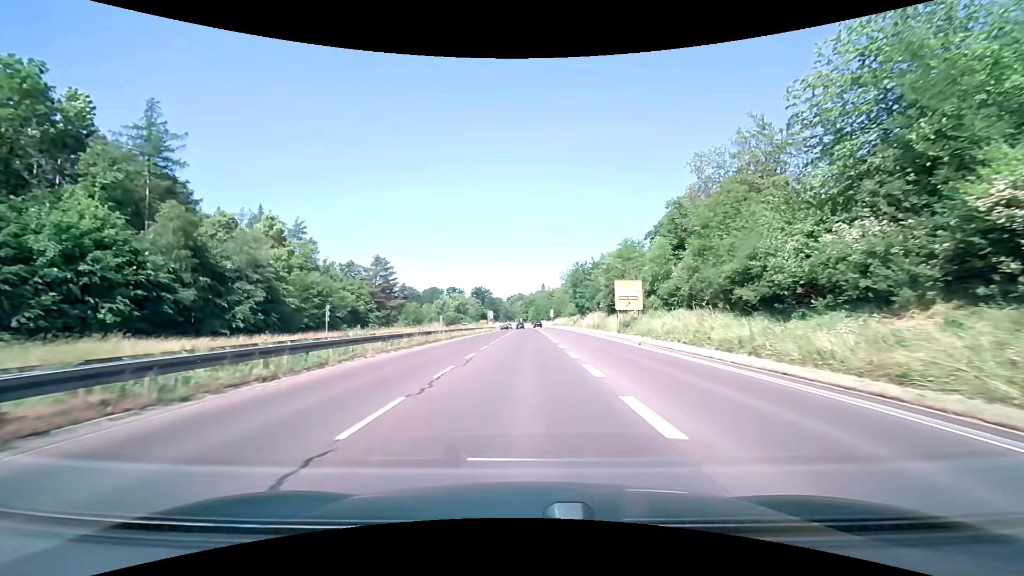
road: trunk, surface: asphalt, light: Day
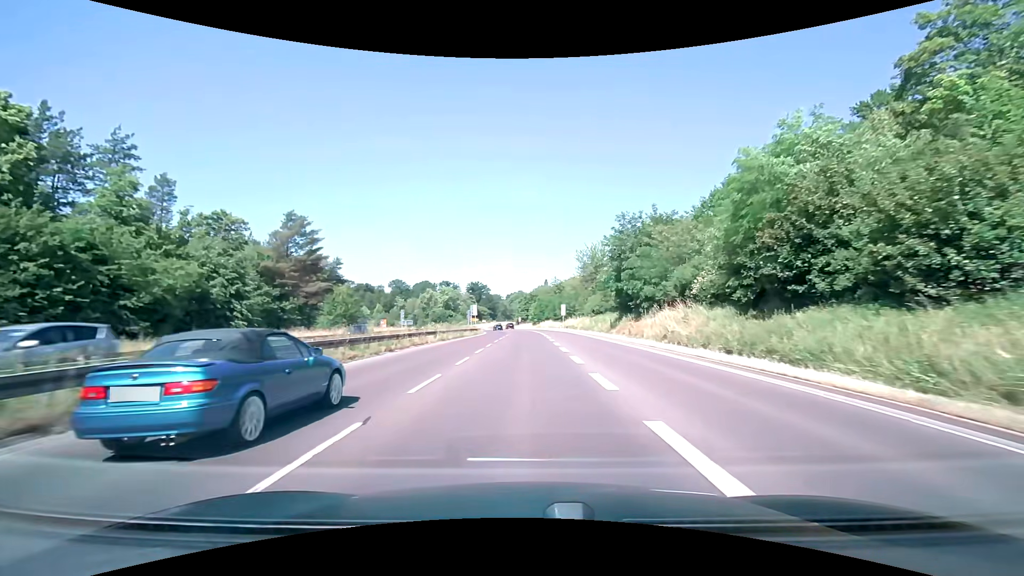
(-0.1, +38.0) m; 0°
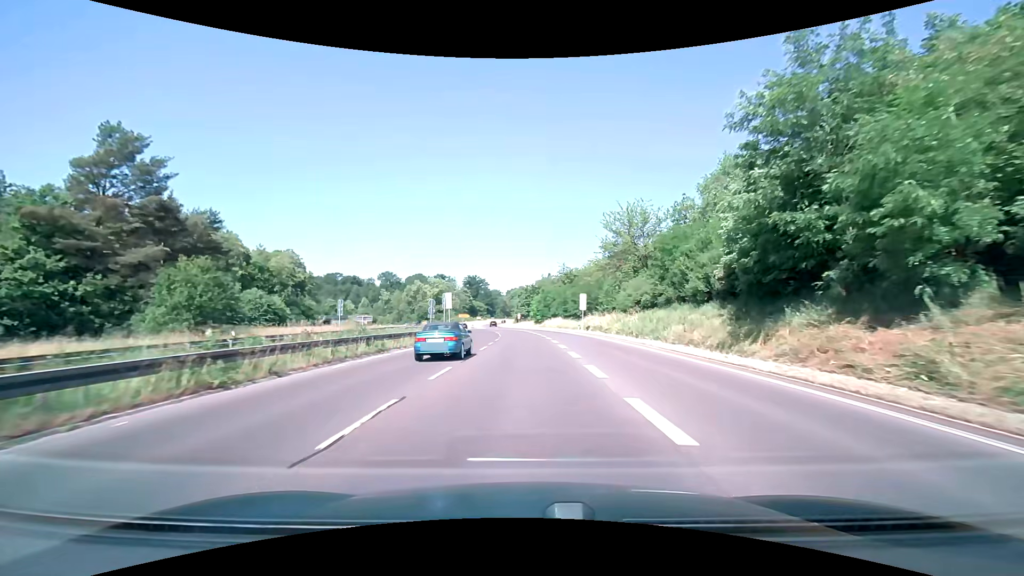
(0.0, +28.1) m; 0°
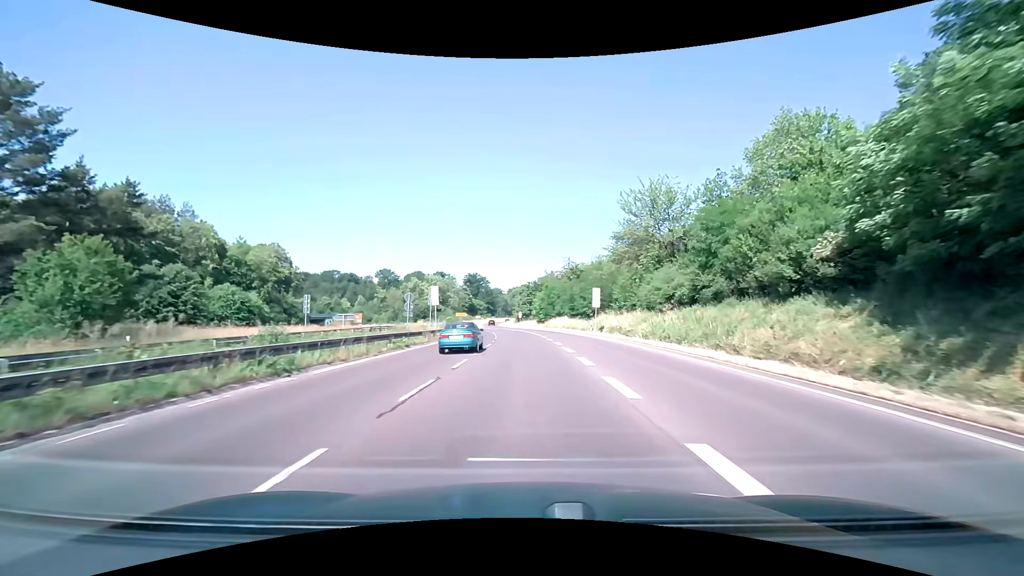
(0.0, +9.0) m; 0°
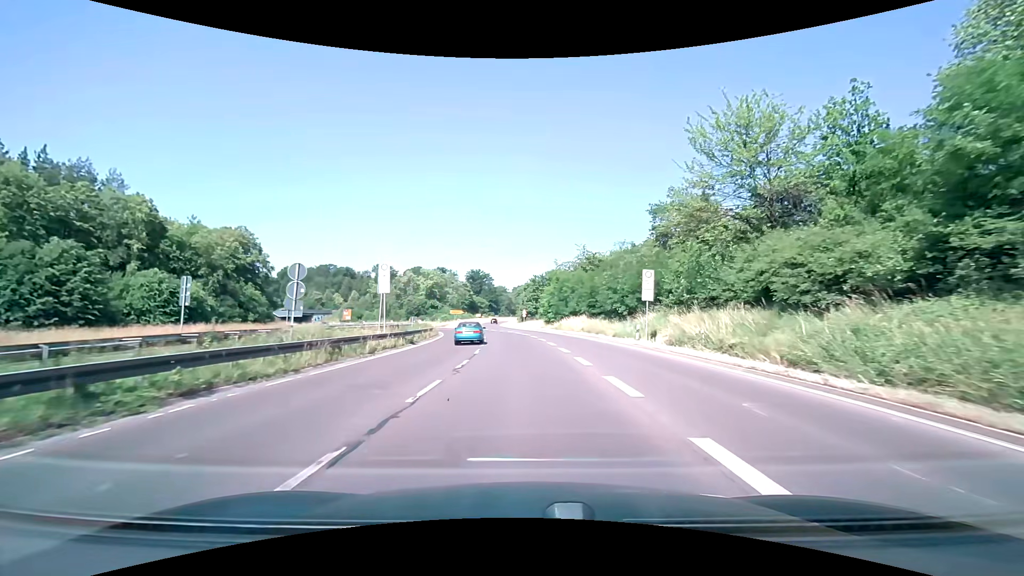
(-0.1, +17.5) m; -1°
